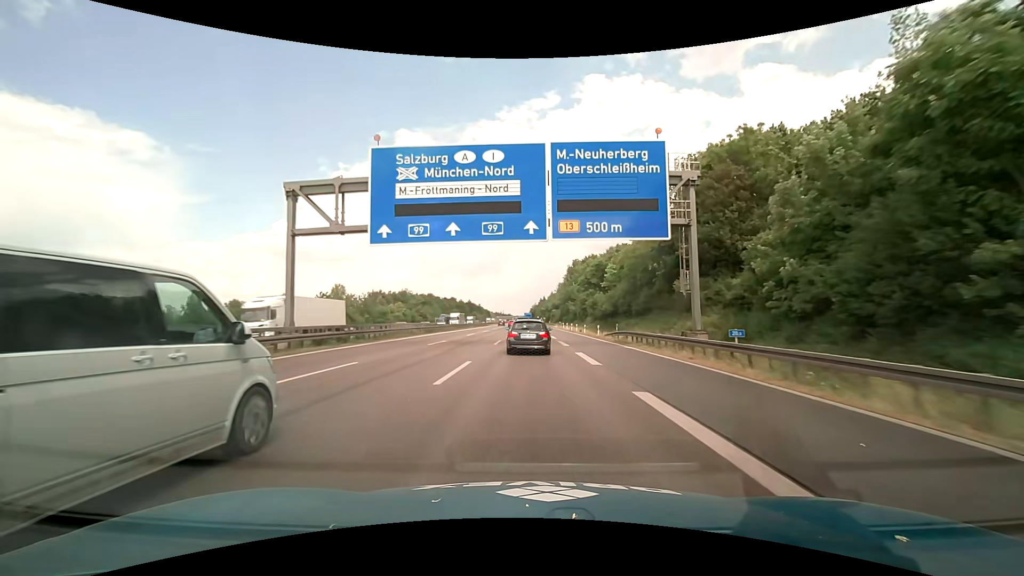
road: motorway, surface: asphalt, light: Day
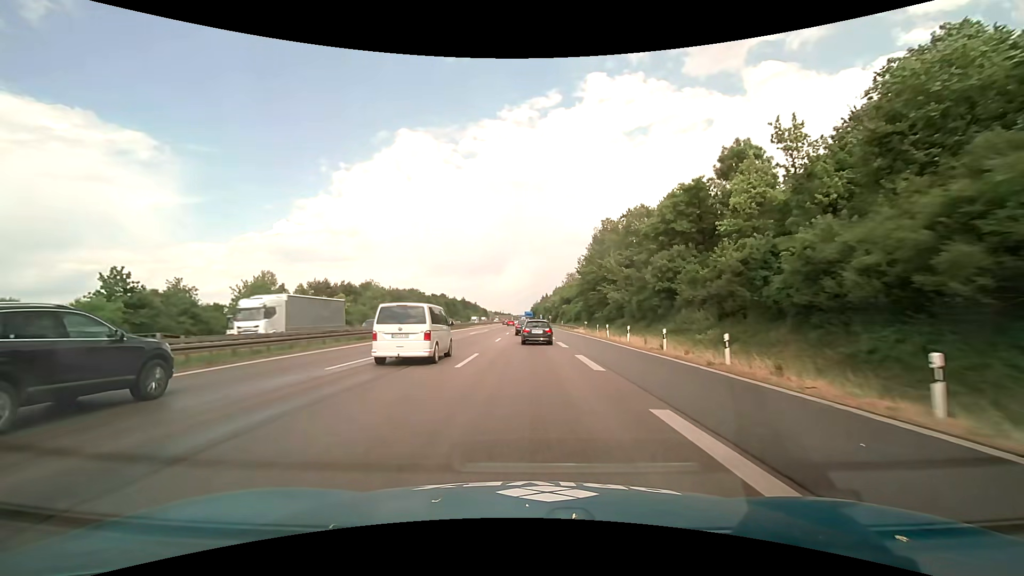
(-0.4, +50.1) m; 0°
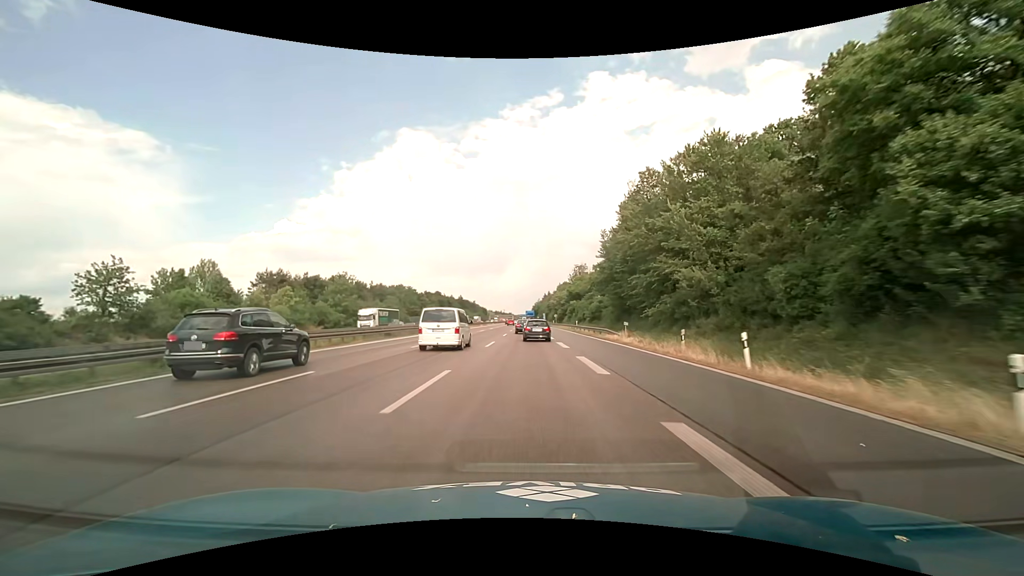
(-0.1, +25.1) m; 0°
(0, +10) (0, +20) (0, +30) (0, +40) (0, +50) (0, +60) (0, +70) (0, +80) (0, +90) (-1, +100) m
